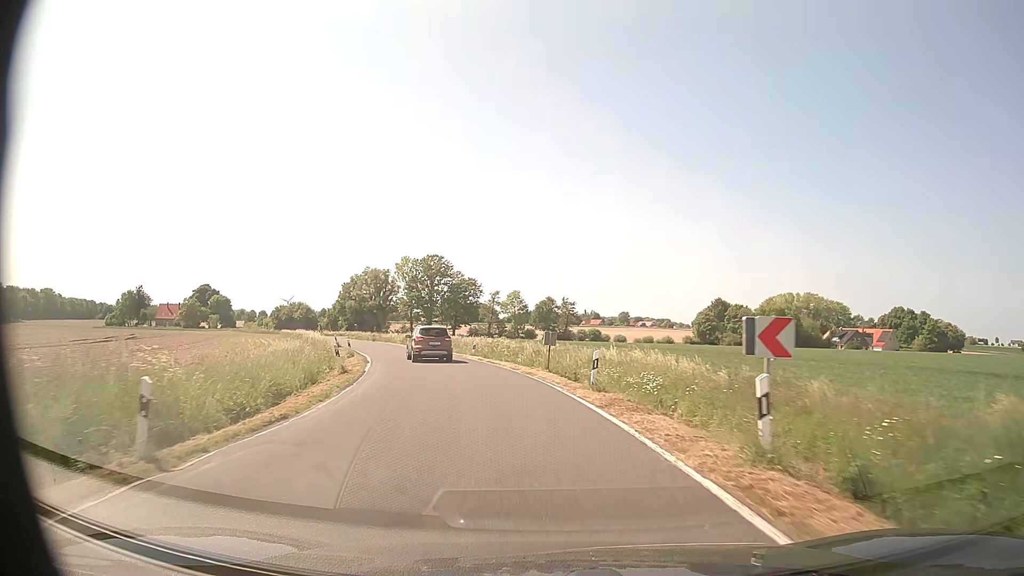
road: secondary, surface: asphalt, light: Day
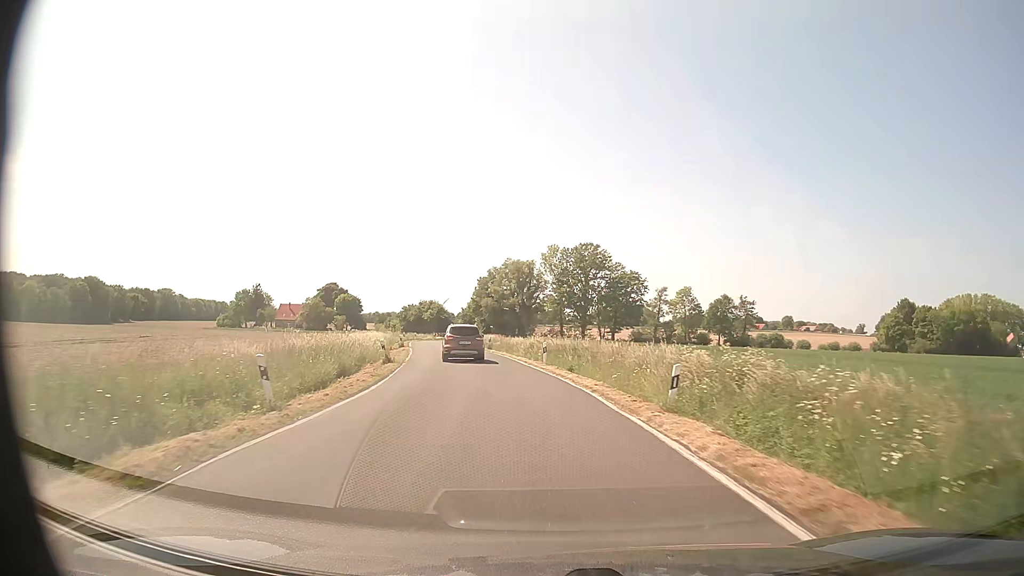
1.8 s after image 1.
(-3.4, +26.9) m; -14°
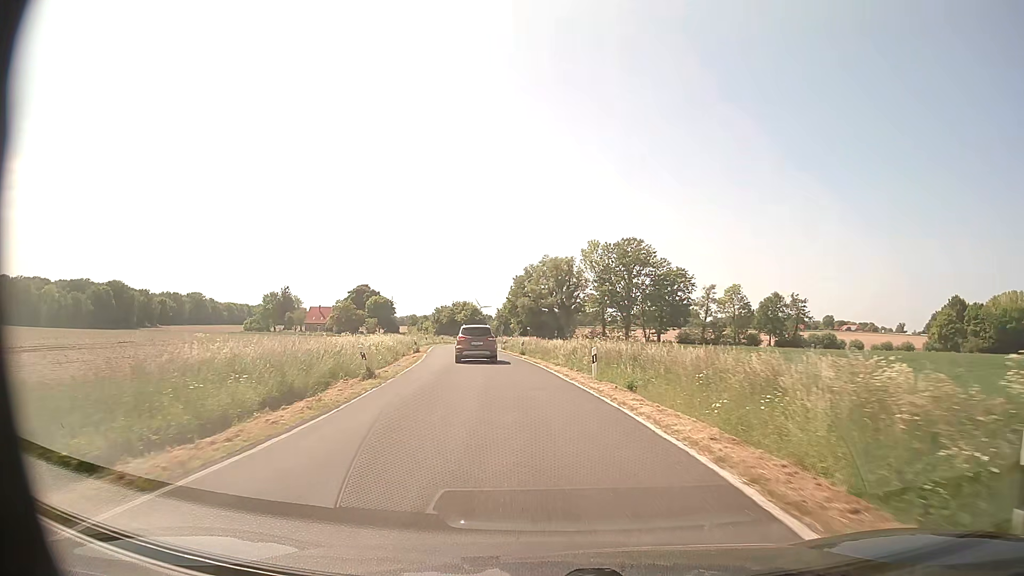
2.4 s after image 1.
(-0.3, +8.9) m; -3°
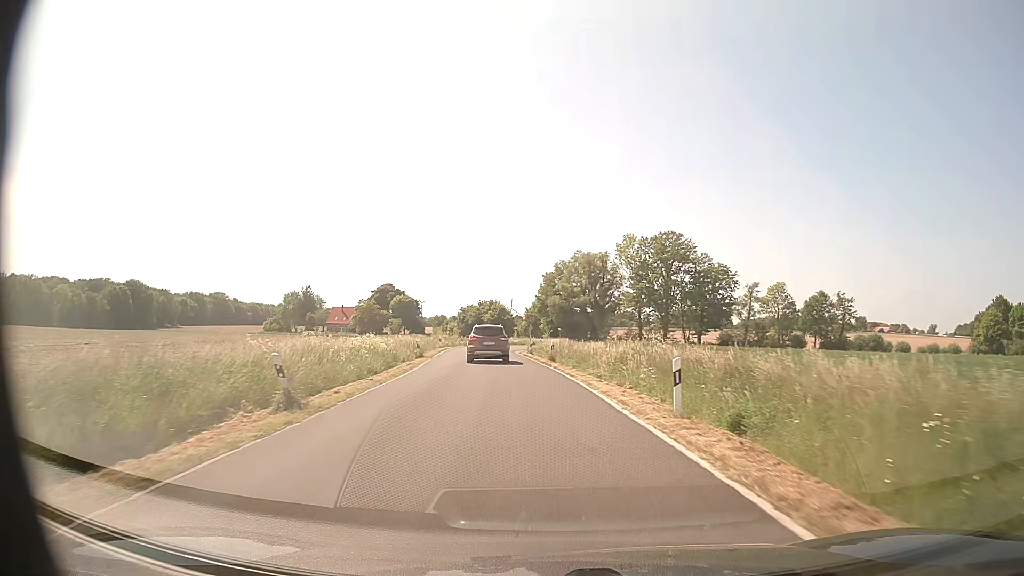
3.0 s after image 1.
(-0.2, +8.8) m; -3°
(0, +10) (-1, +20) (-2, +30) (-3, +40) (-4, +50) (-4, +60) (-3, +70) (-1, +80) (+3, +89) (+9, +96) m
